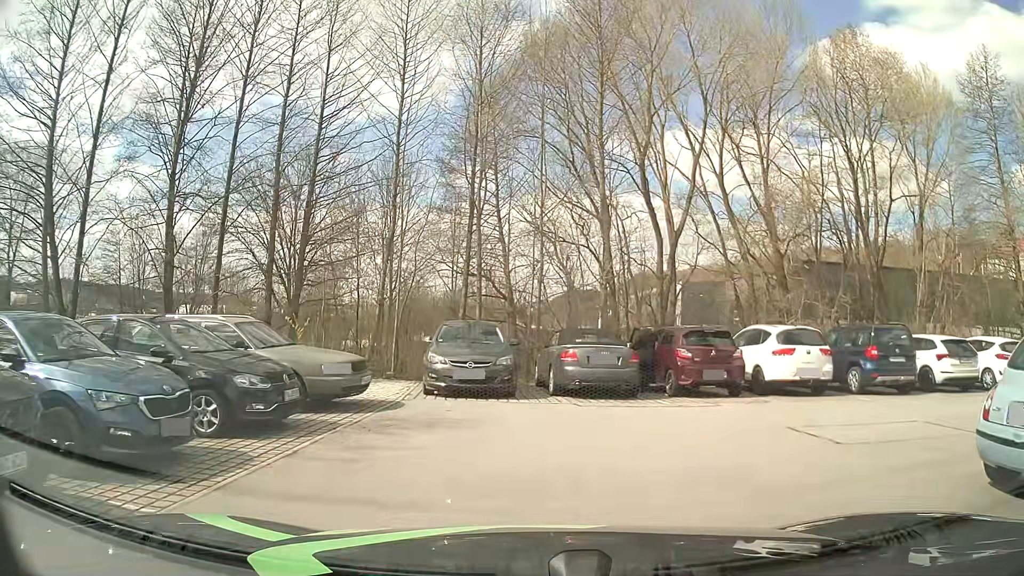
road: service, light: Day
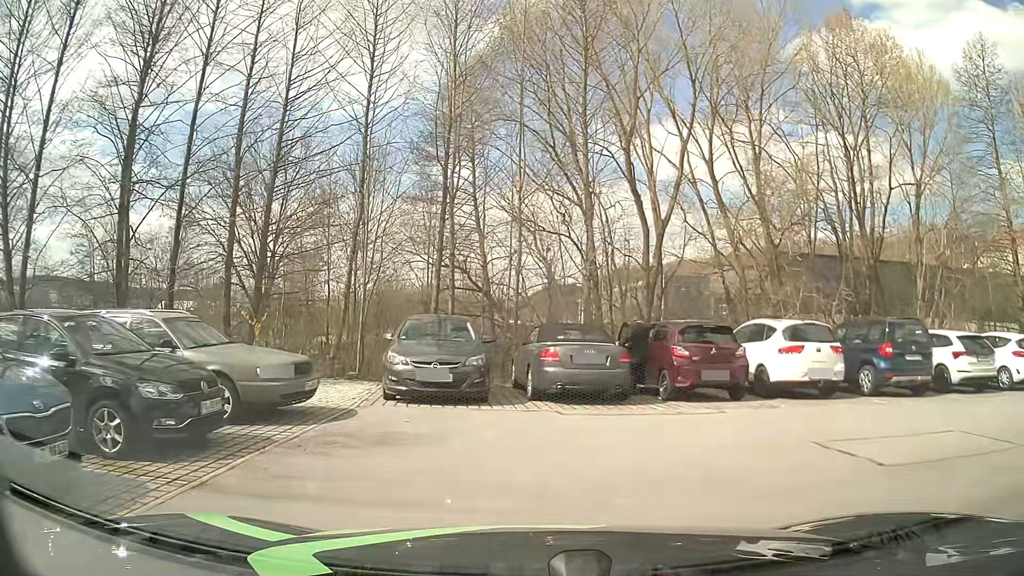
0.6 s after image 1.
(0.0, +1.6) m; +3°
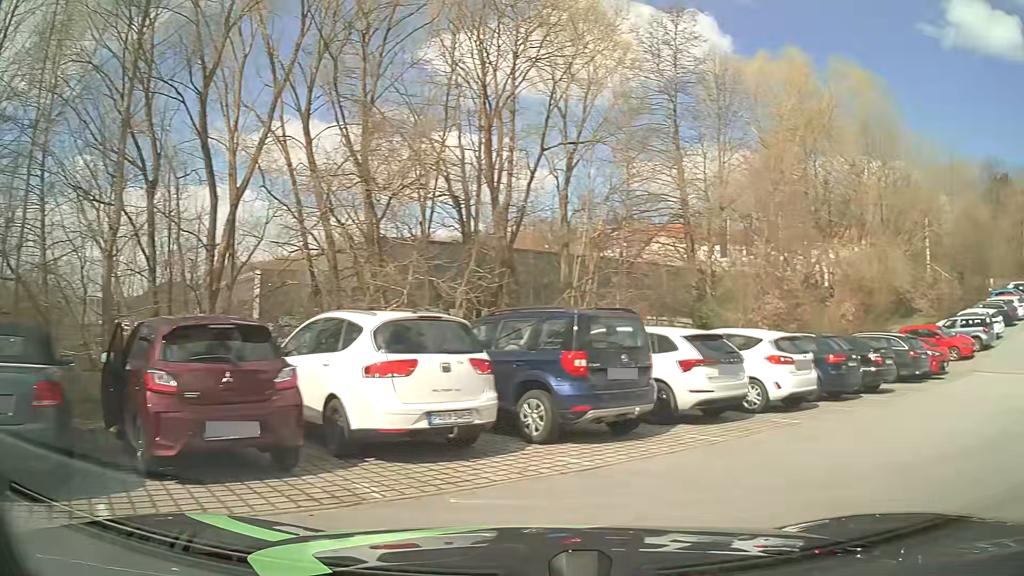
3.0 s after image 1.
(+1.3, +6.4) m; +33°
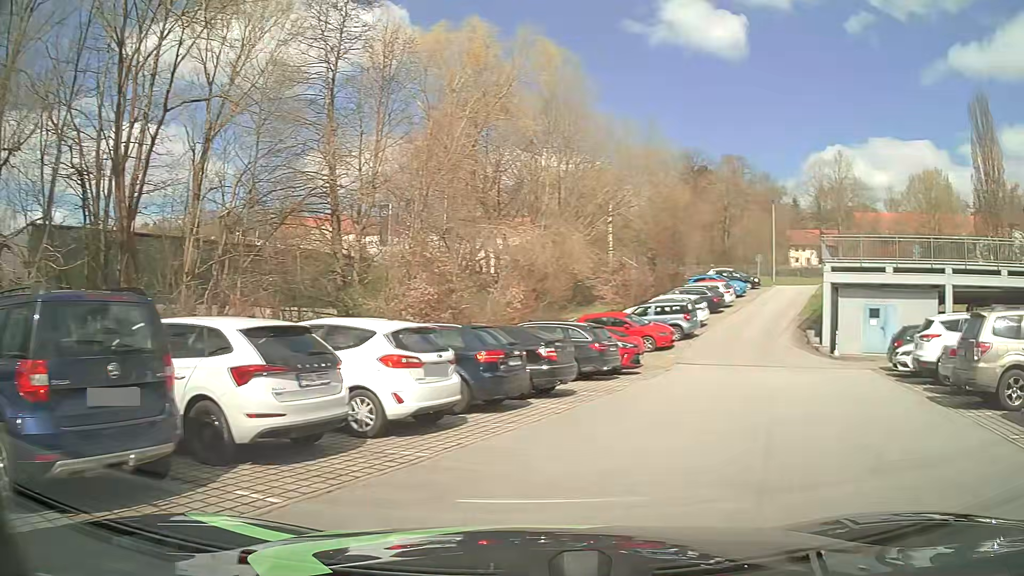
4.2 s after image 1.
(+0.9, +3.5) m; +28°
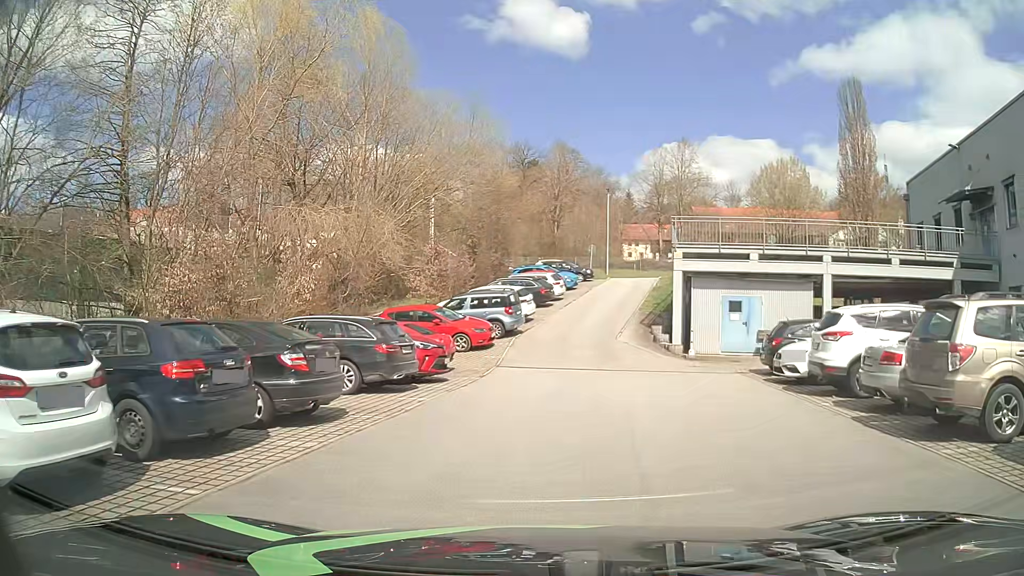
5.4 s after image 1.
(+0.7, +4.1) m; +16°
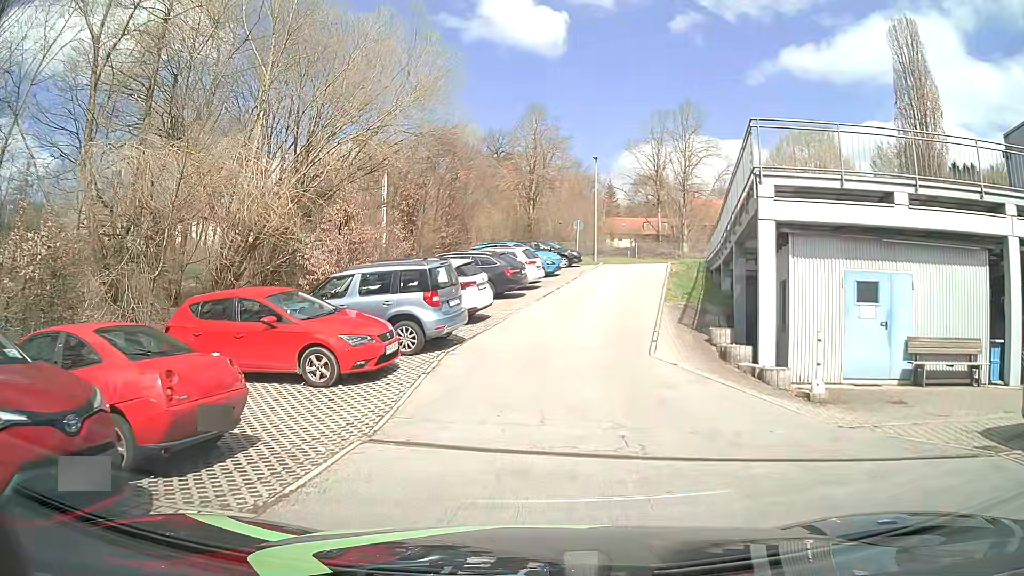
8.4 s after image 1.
(+0.5, +12.1) m; +2°
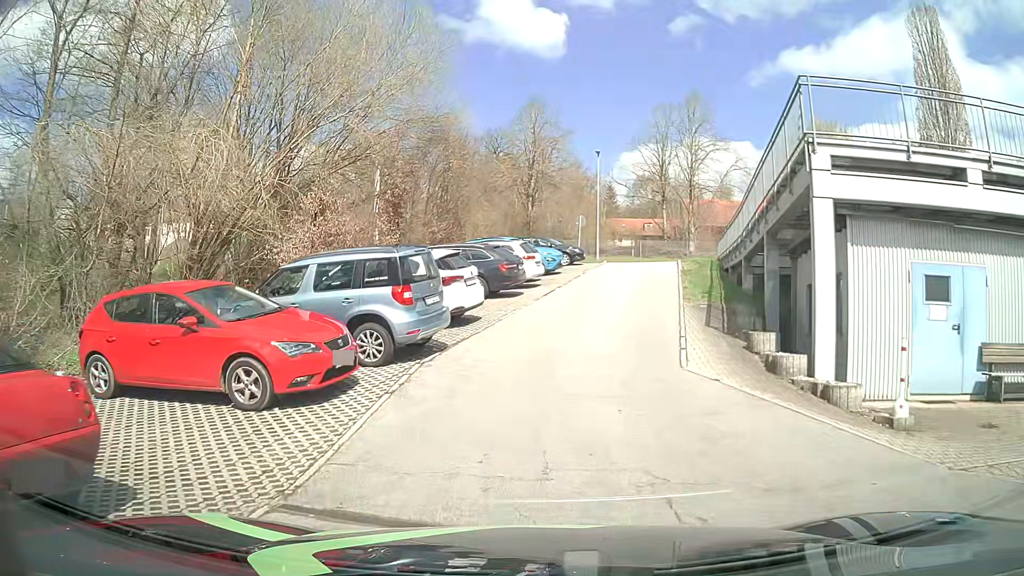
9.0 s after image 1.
(0.0, +2.6) m; +1°
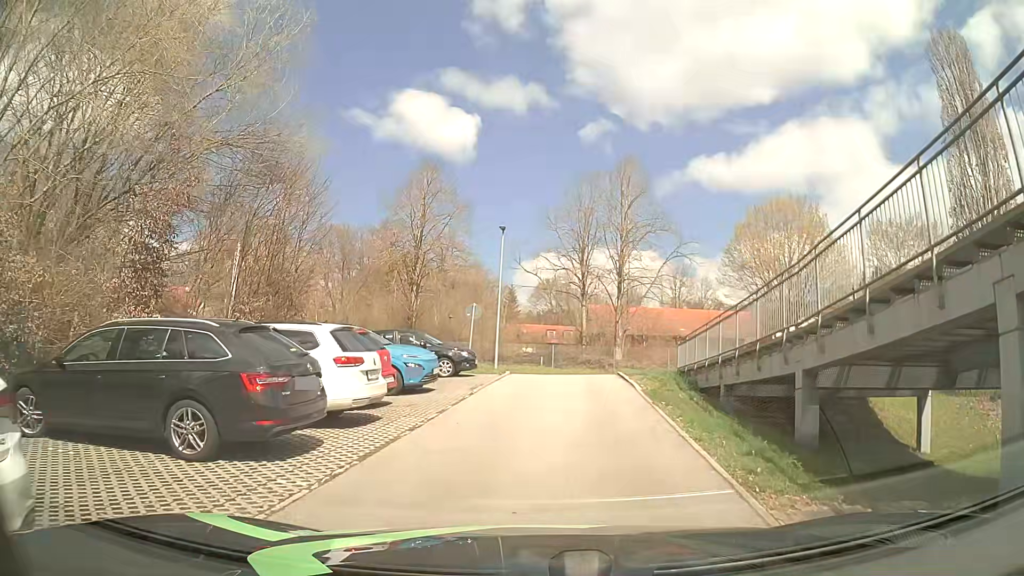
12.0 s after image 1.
(+0.5, +11.1) m; +7°
(0, +10) (+1, +20) (0, +30) (-8, +35) (-18, +36) (-28, +38) (-38, +39) (-48, +40) (-57, +41) (-67, +42) m
